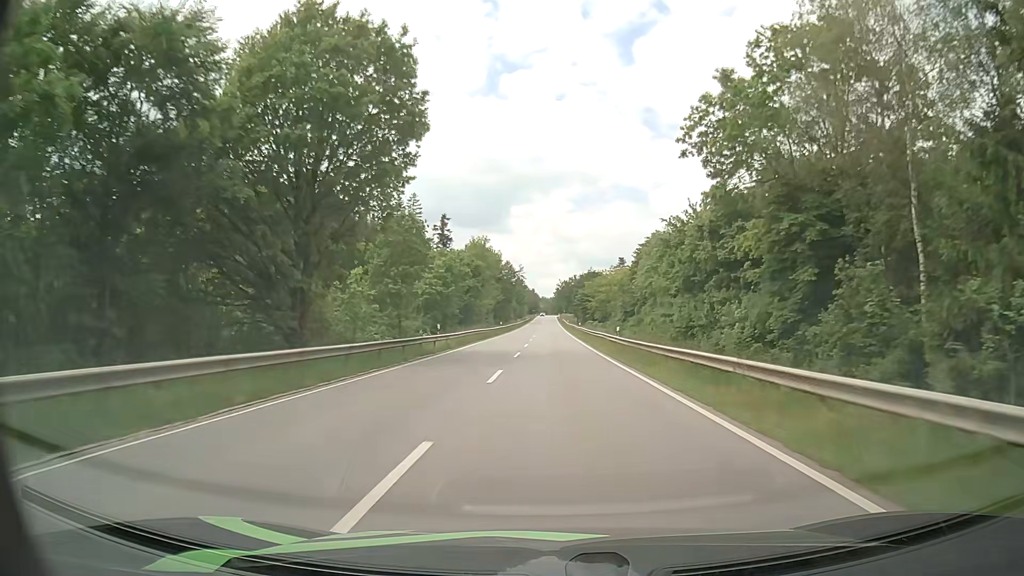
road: secondary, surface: asphalt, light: Day
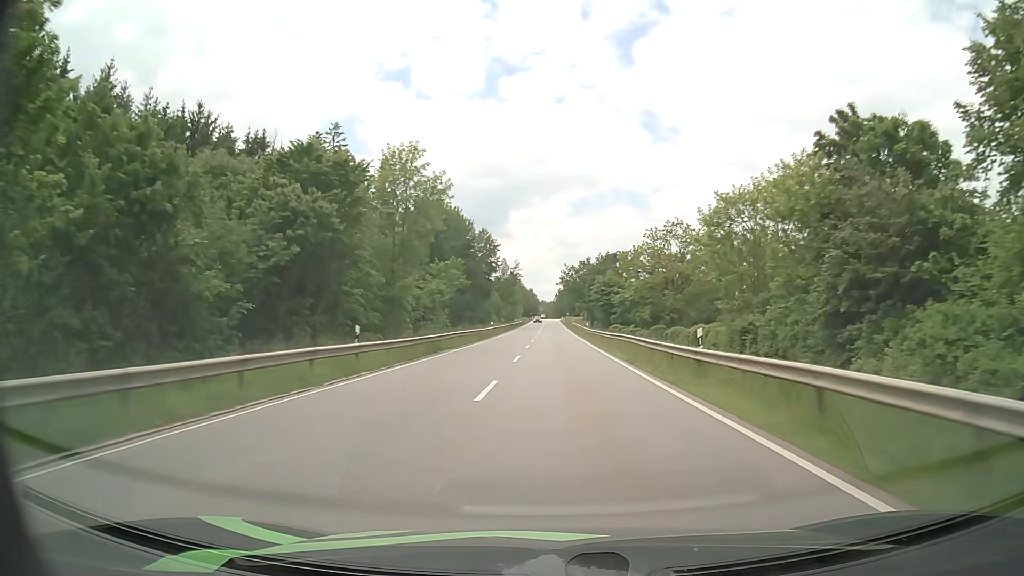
(+0.2, +63.9) m; 0°
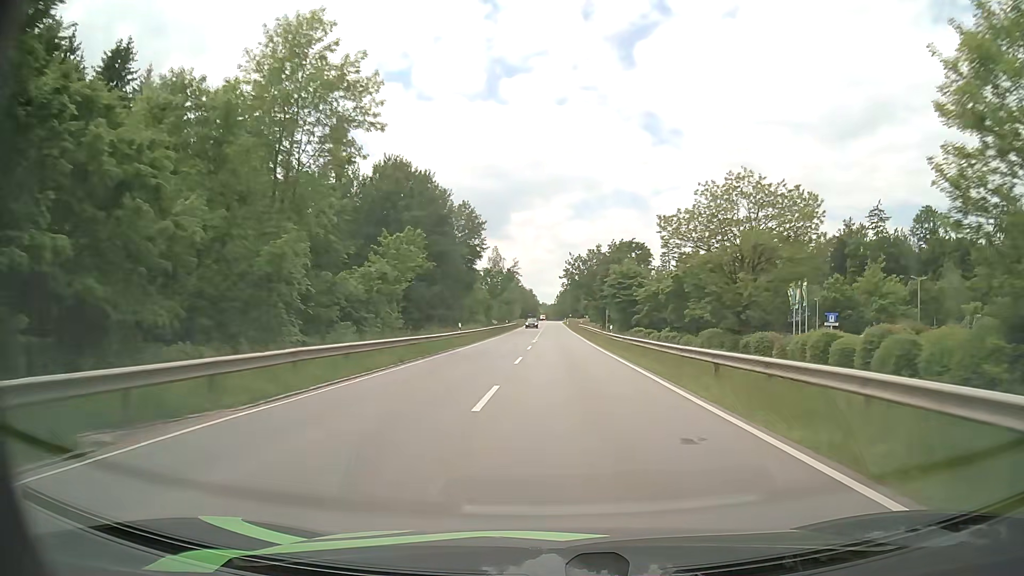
(0.0, +25.5) m; 0°
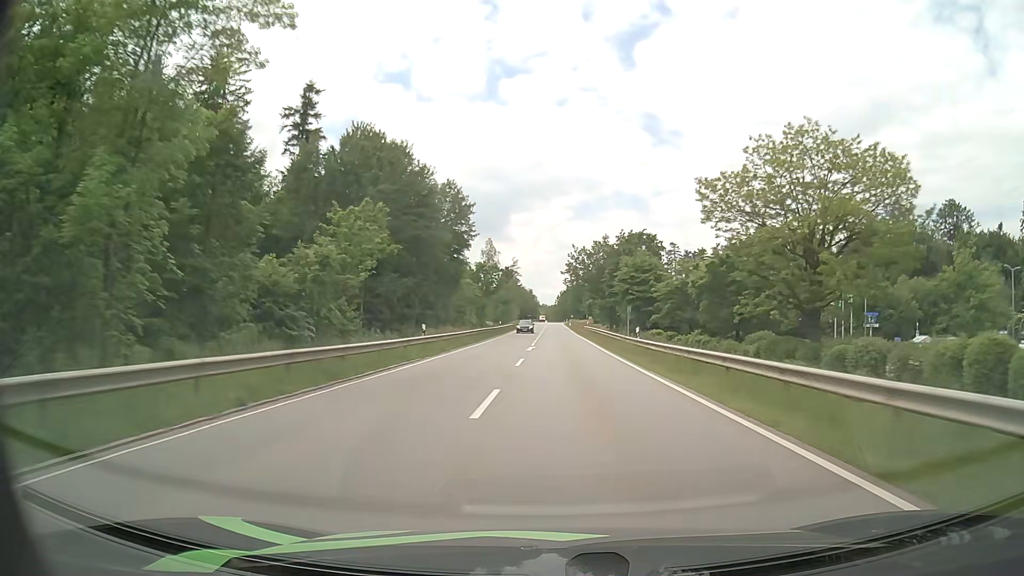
(0.0, +12.7) m; 0°
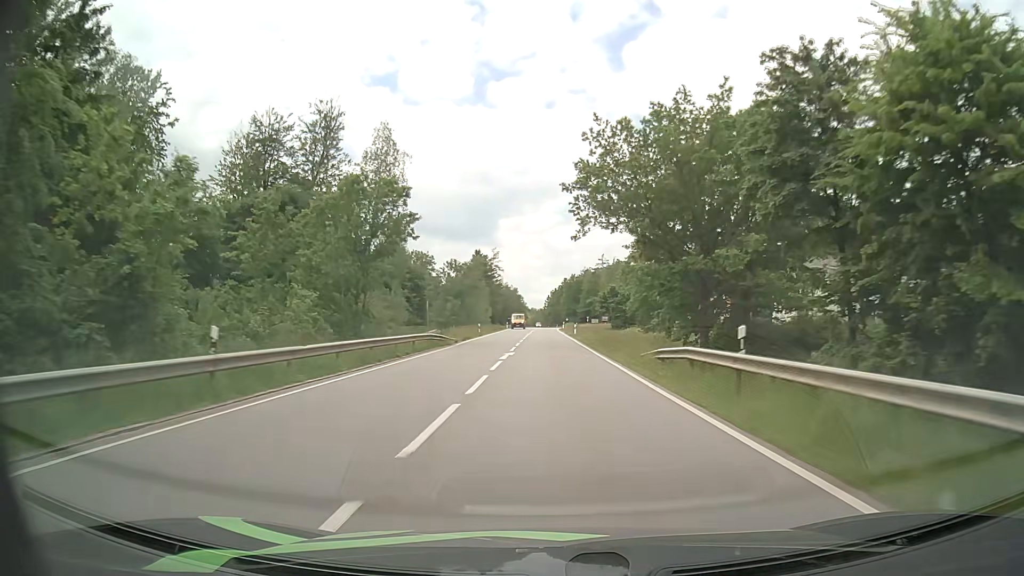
(+0.5, +63.0) m; +1°
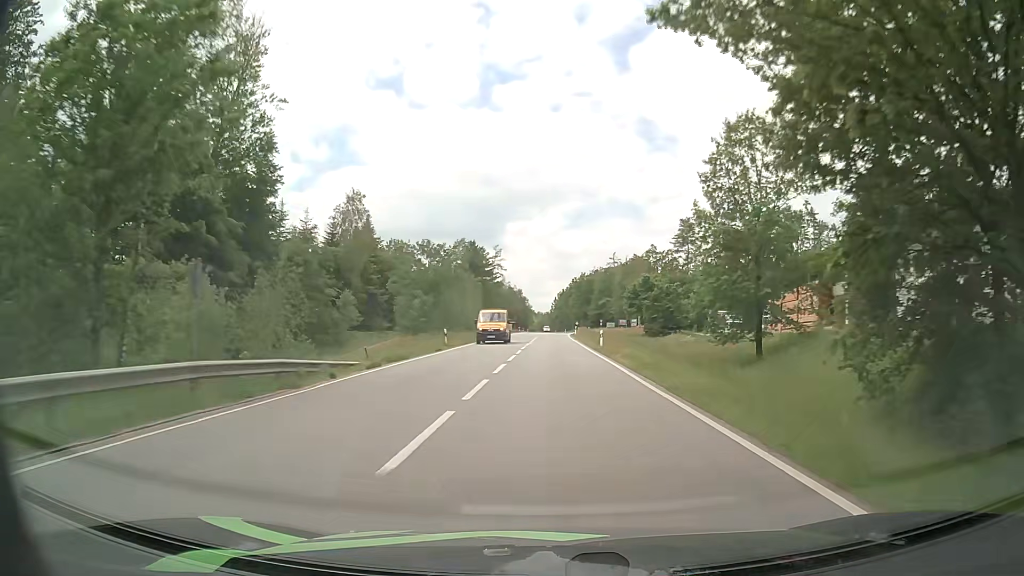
(-0.1, +24.8) m; -1°
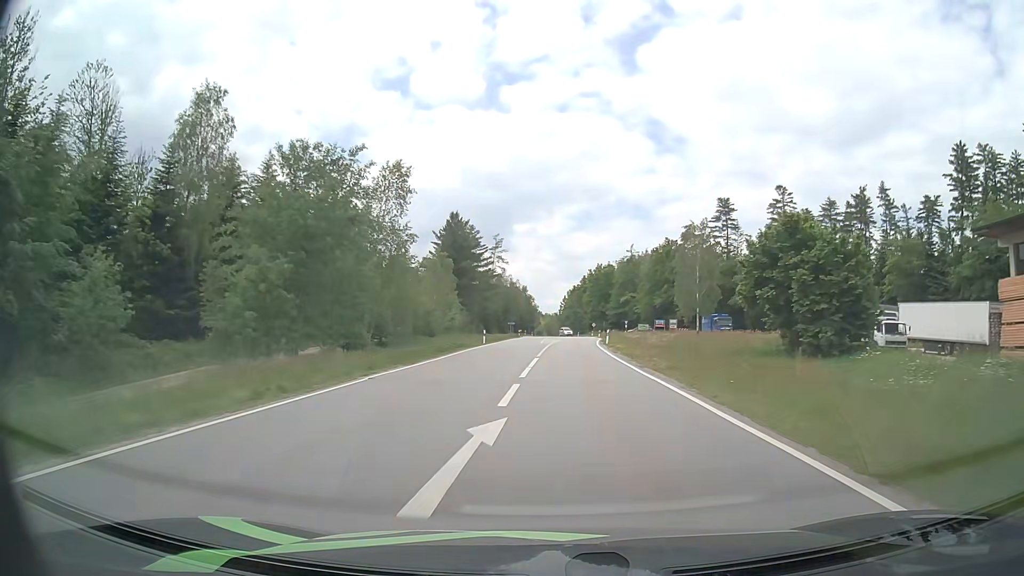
(-0.3, +36.7) m; -1°
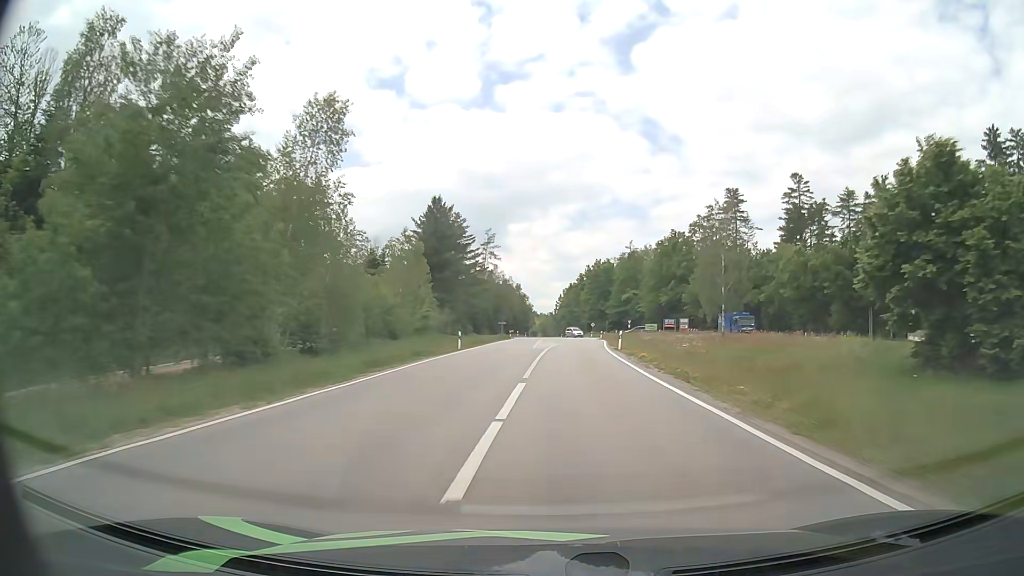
(0.0, +12.1) m; 0°
(0, +10) (0, +20) (+1, +30) (+1, +40) (+2, +50) (+2, +60) (+3, +70) (+3, +80) (+4, +90) (+4, +100) m
